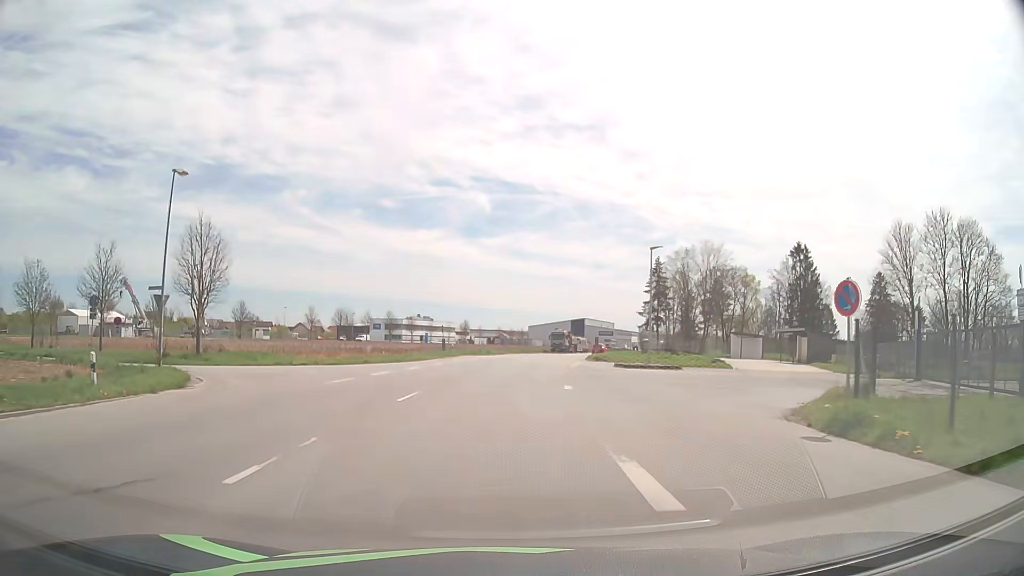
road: tertiary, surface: asphalt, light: Day
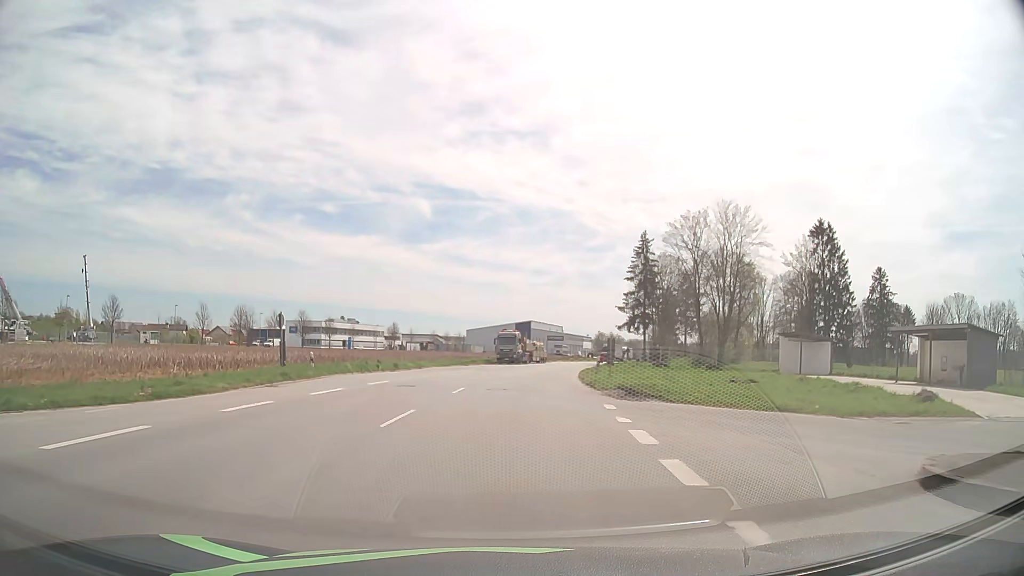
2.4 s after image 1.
(+1.1, +30.6) m; +5°
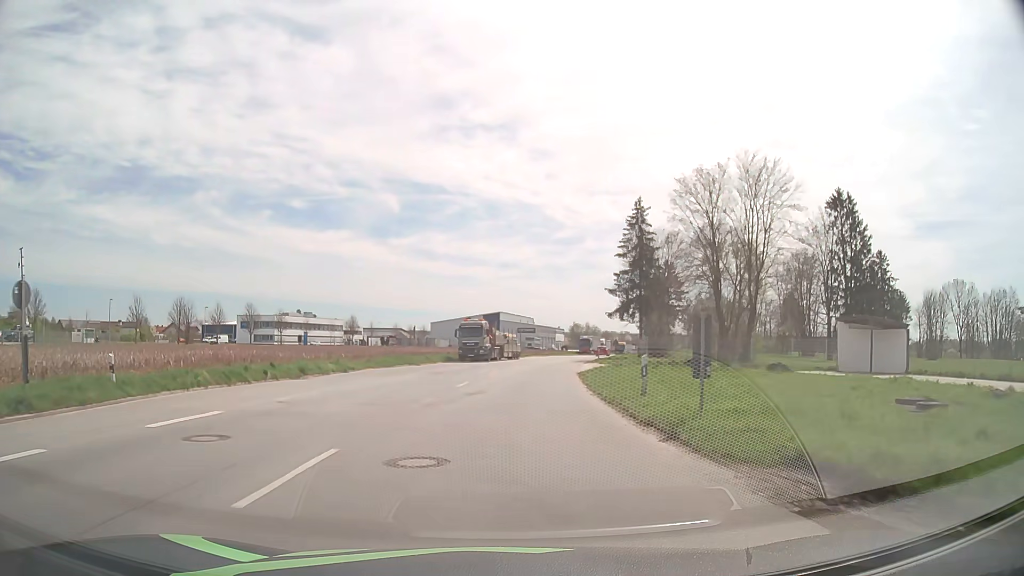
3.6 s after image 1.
(+0.4, +14.8) m; +3°
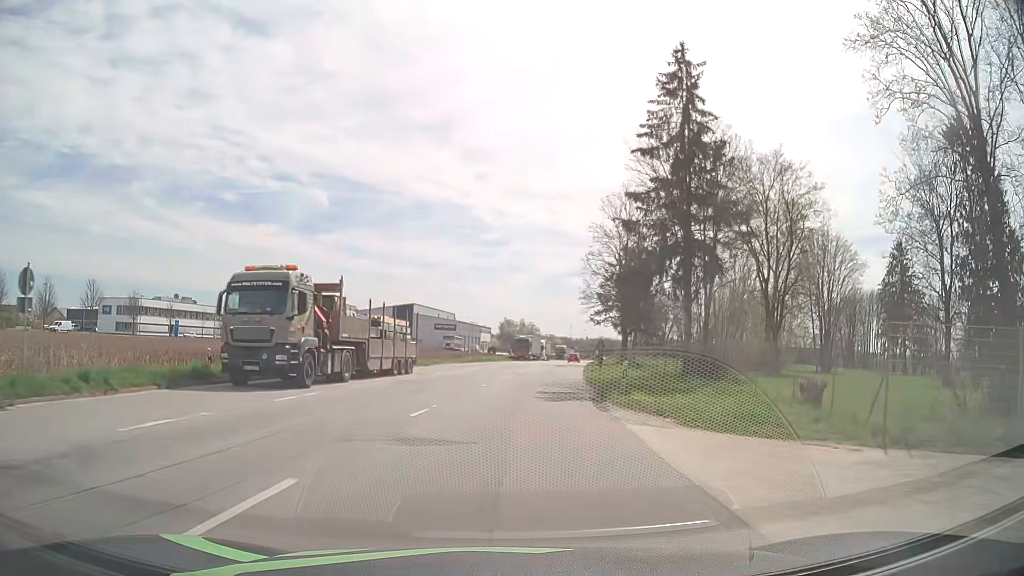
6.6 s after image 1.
(+2.0, +37.0) m; +6°
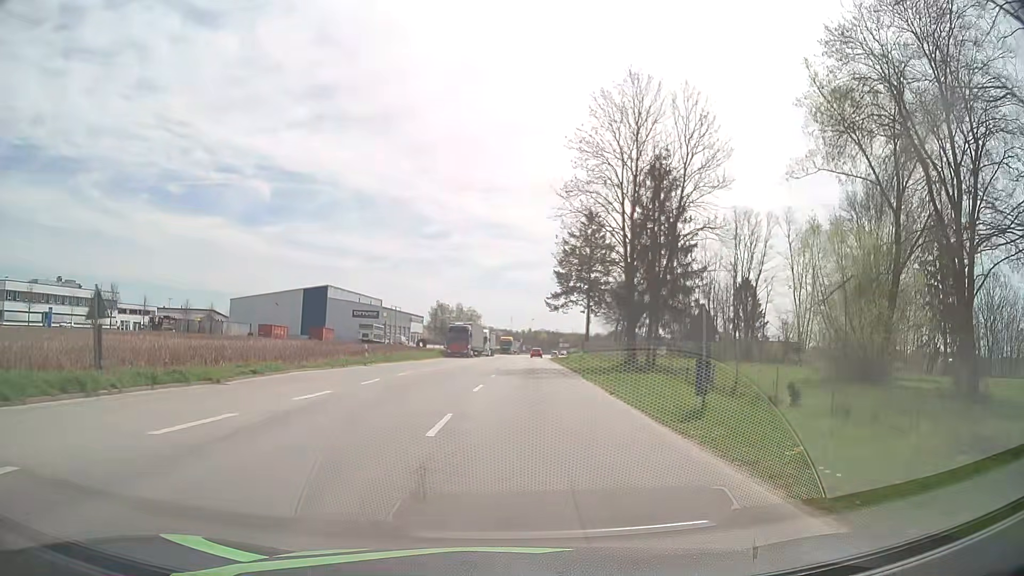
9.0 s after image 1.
(+1.0, +29.8) m; +5°
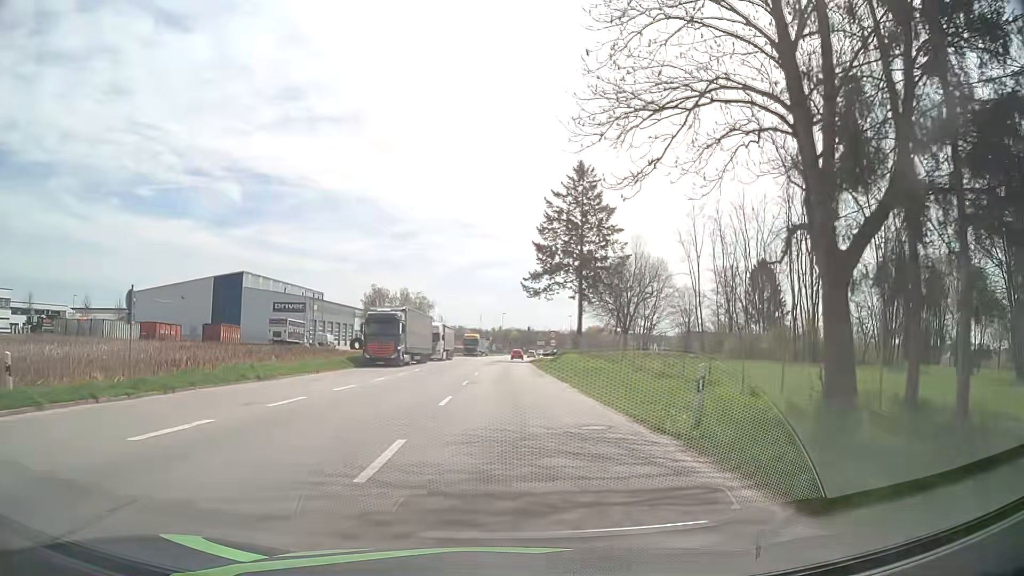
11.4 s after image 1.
(+1.1, +30.0) m; +3°
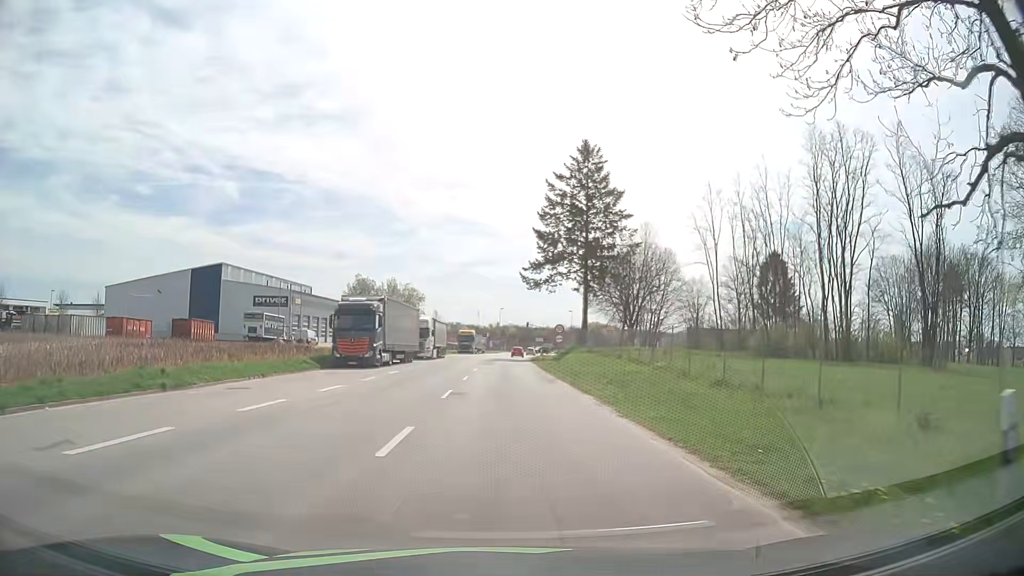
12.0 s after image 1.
(0.0, +7.5) m; 0°
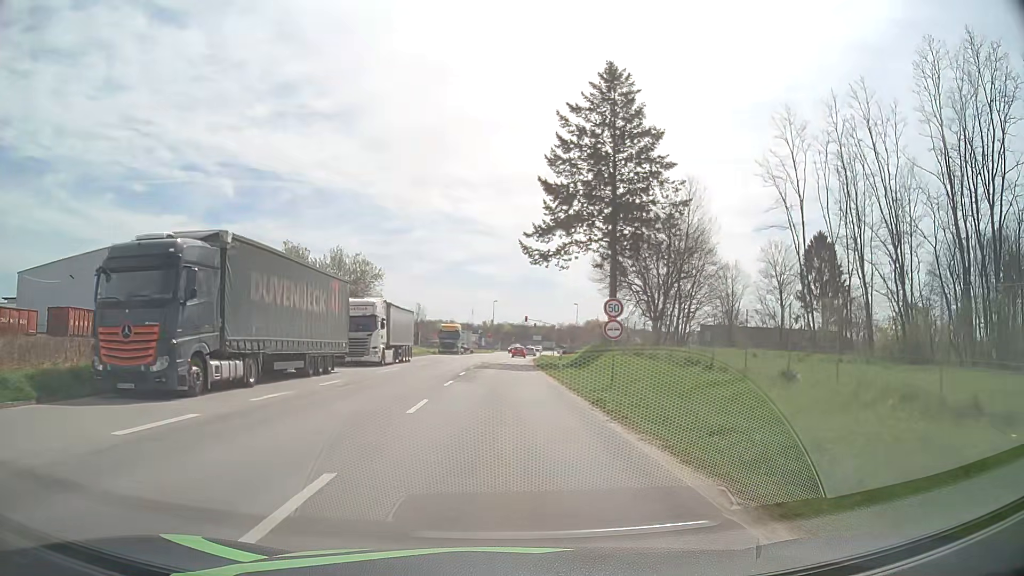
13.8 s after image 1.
(+0.1, +22.3) m; 0°
